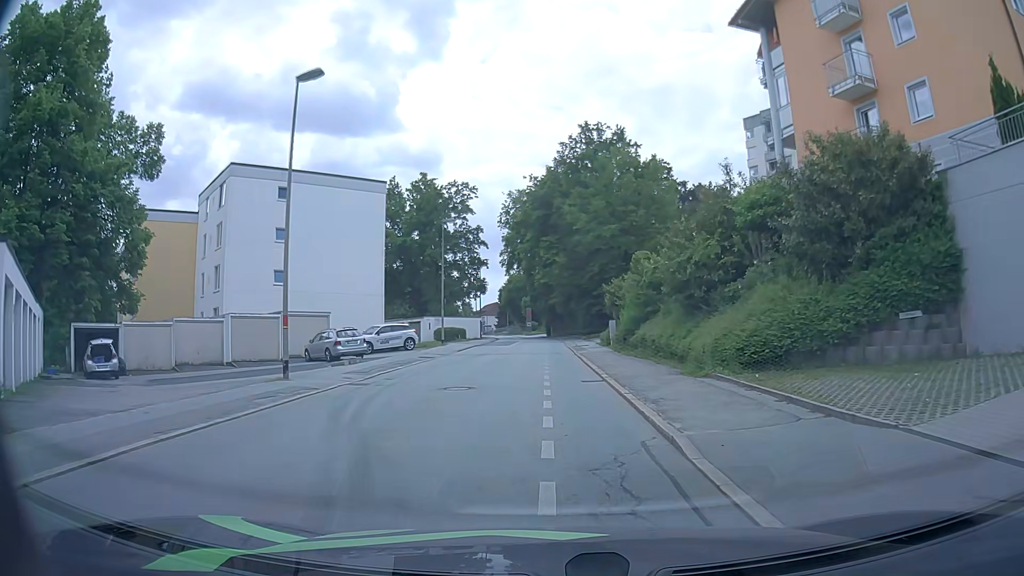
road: residential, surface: asphalt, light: Day
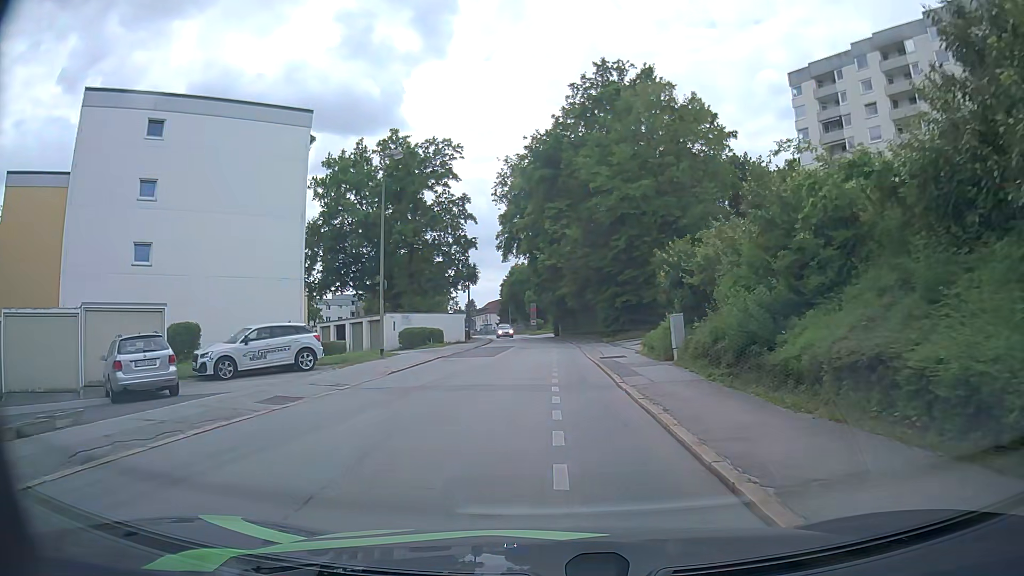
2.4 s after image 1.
(-0.1, +17.2) m; -1°
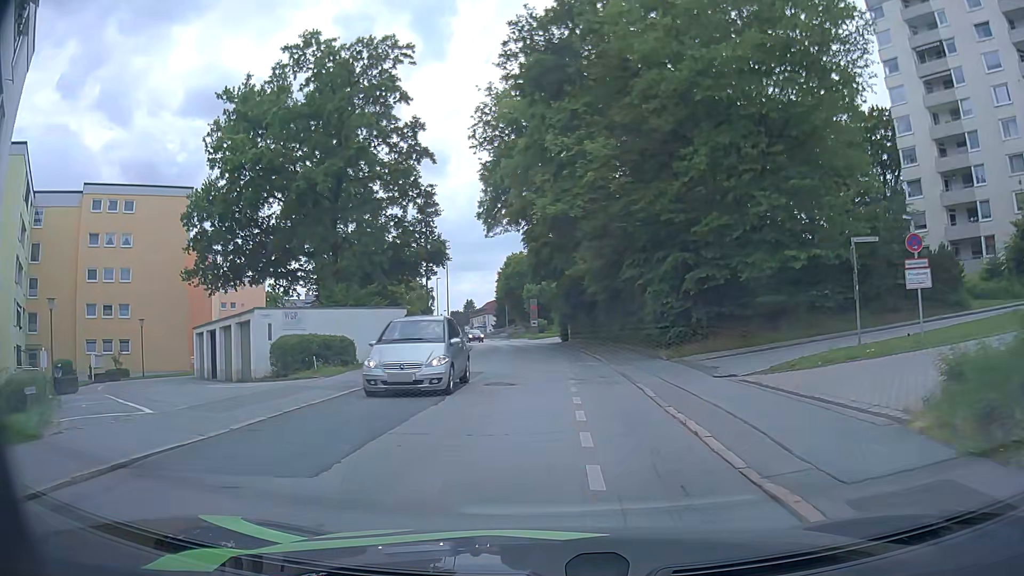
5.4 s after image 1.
(-0.1, +21.9) m; 0°
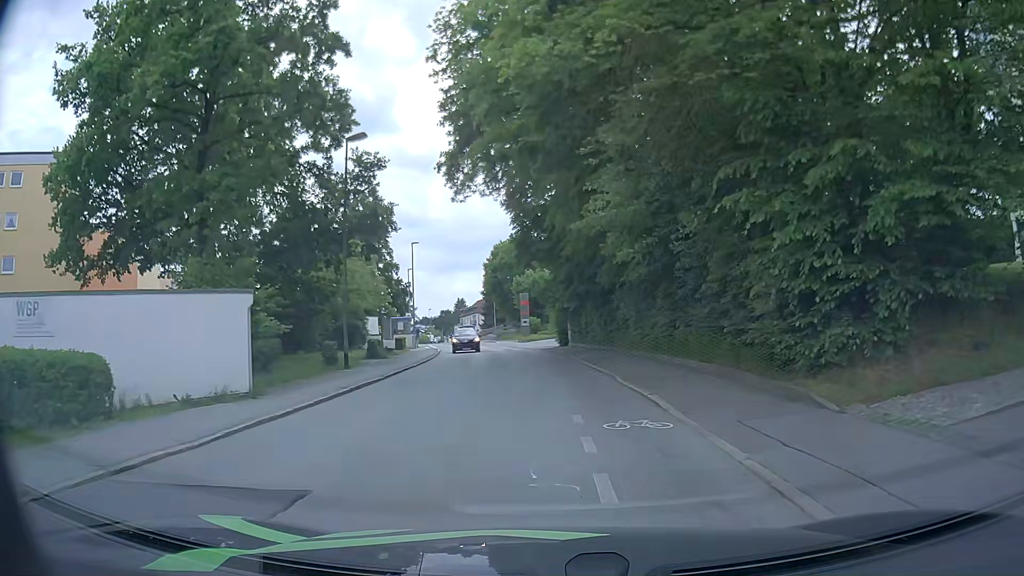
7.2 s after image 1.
(+0.1, +14.6) m; 0°
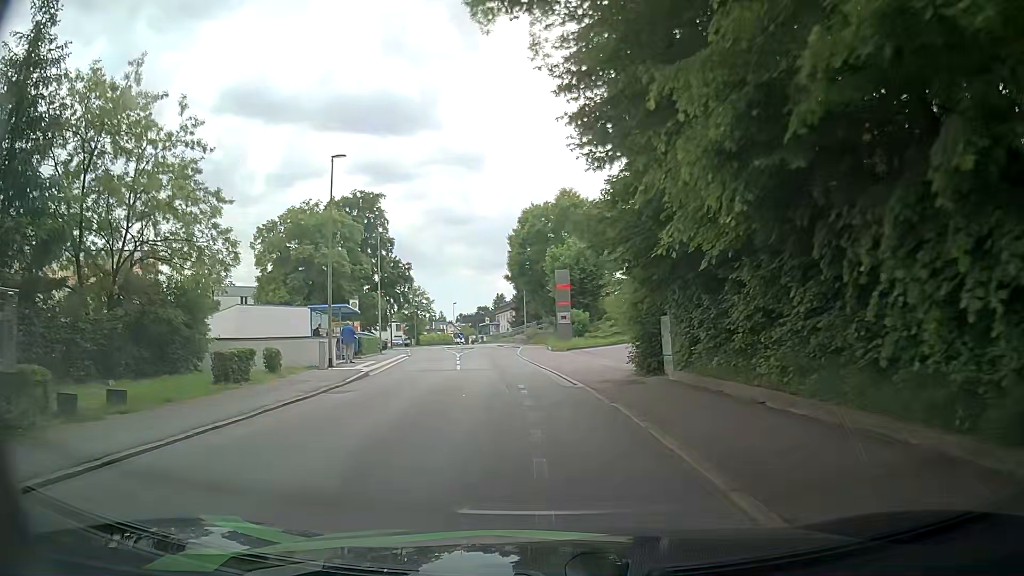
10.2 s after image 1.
(-0.2, +27.1) m; -4°
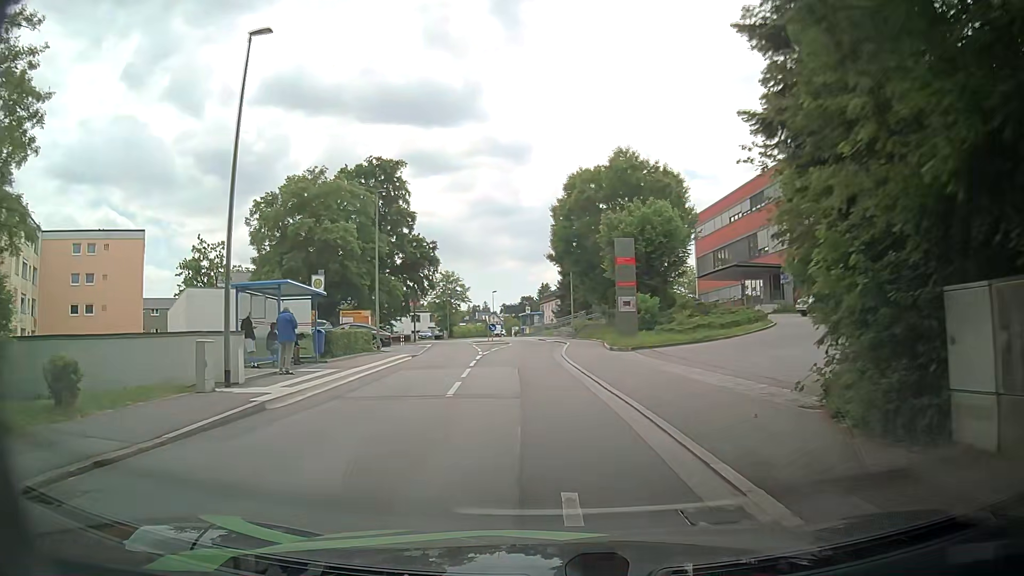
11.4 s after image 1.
(-0.4, +11.5) m; -4°
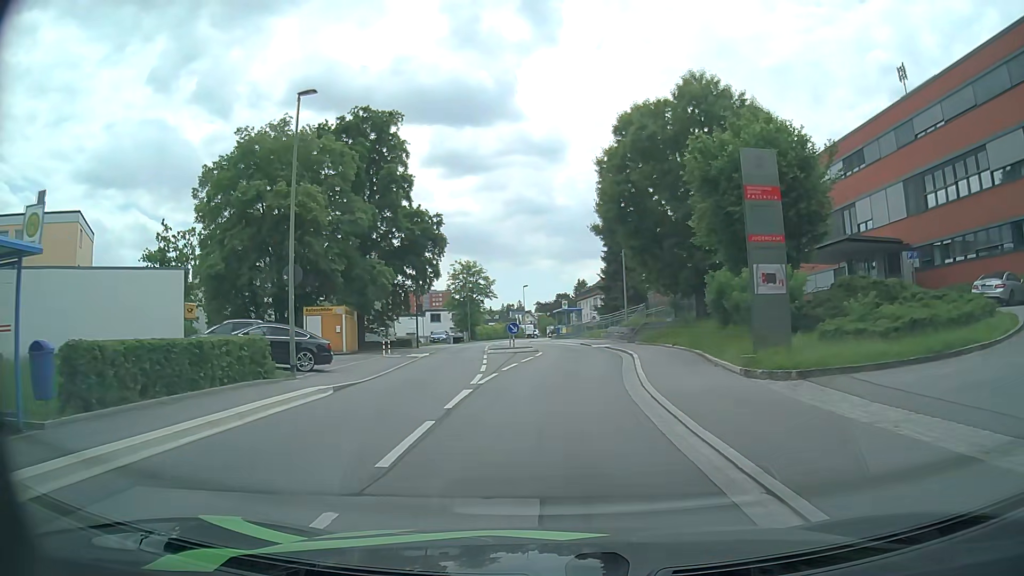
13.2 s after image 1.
(-0.5, +15.3) m; -2°
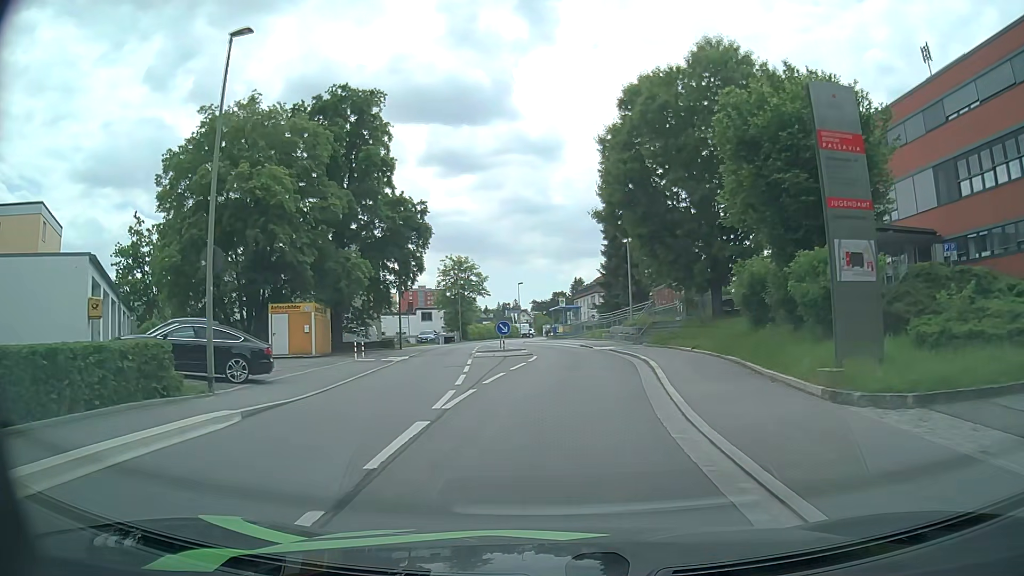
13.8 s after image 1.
(0.0, +4.5) m; 0°
(0, +10) (+1, +20) (+1, +30) (0, +40) (-2, +50) (-3, +60) (-3, +70) (-2, +80) (0, +89) (+2, +99) m
